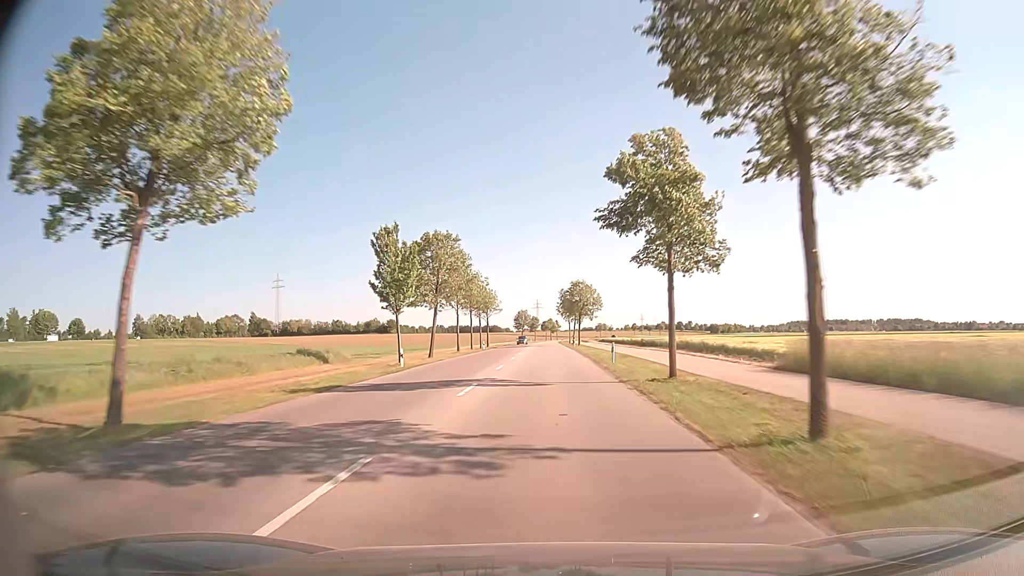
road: tertiary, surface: asphalt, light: Day
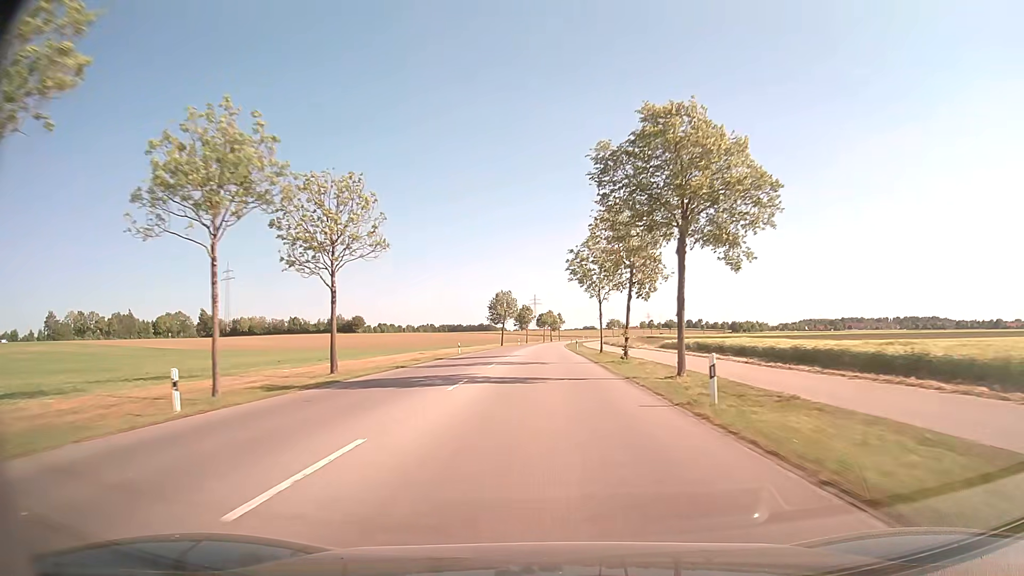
(+0.2, +70.9) m; 0°
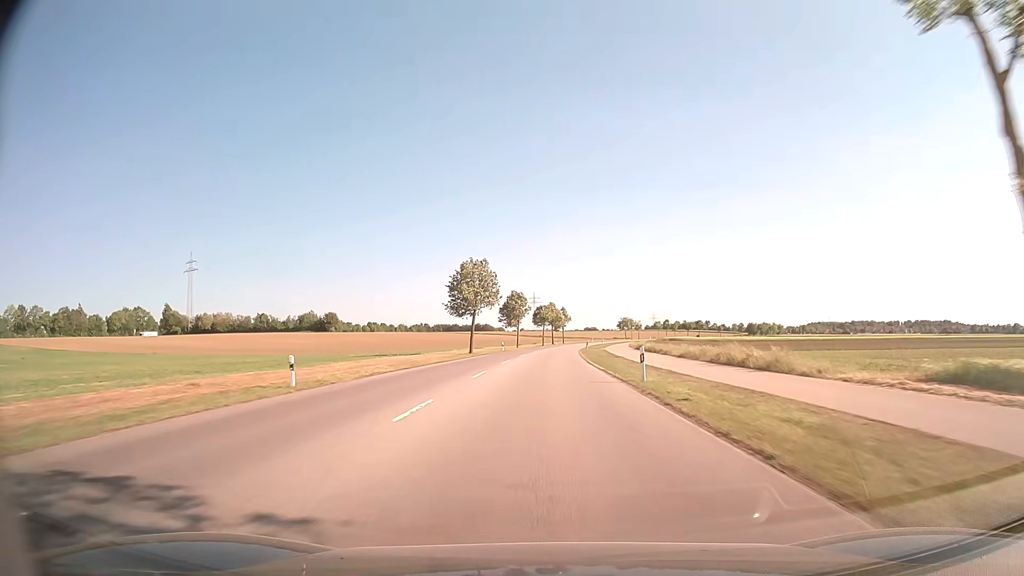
(-0.2, +42.4) m; 0°
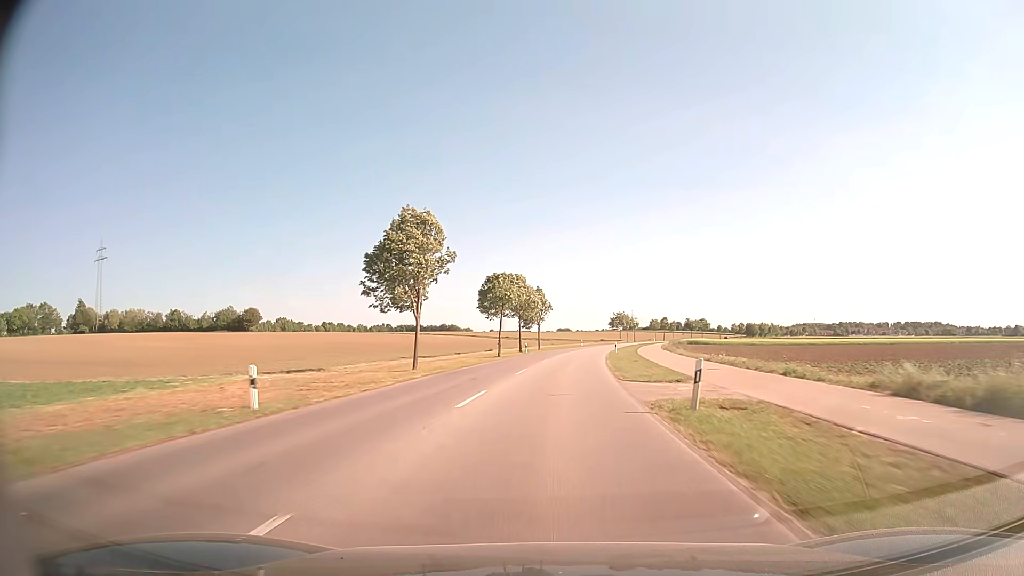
(+0.9, +57.7) m; +2°
(0, +10) (0, +20) (+1, +30) (+2, +40) (+3, +50) (+4, +60) (+5, +70) (+6, +80) (+8, +90) (+10, +99) m
